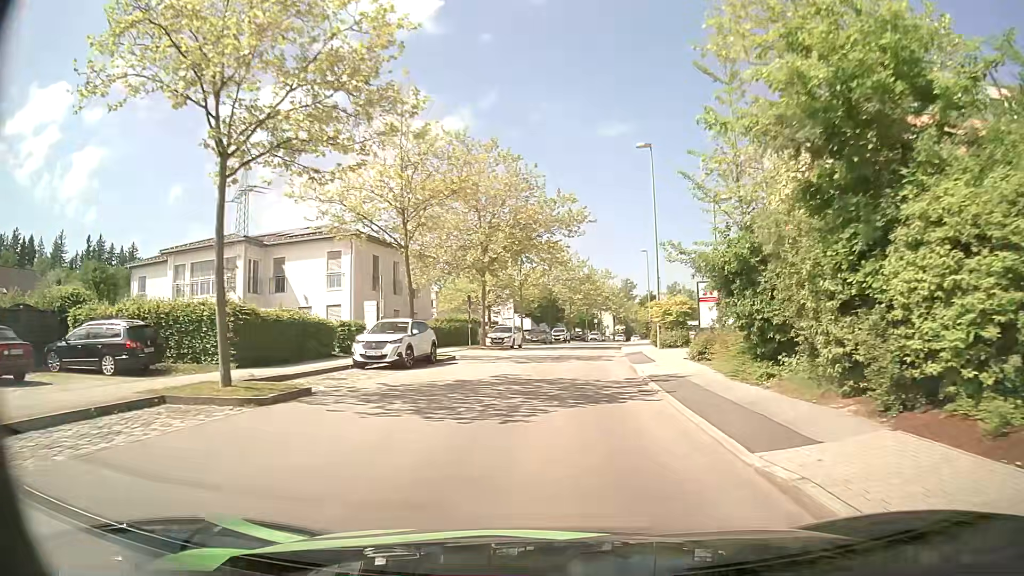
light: Day
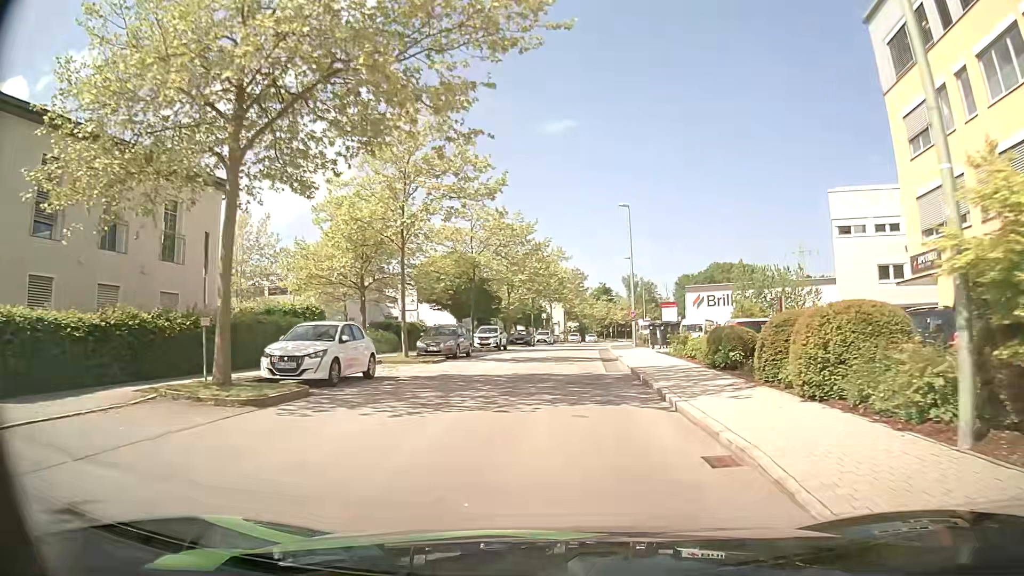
(+1.0, +27.6) m; +5°
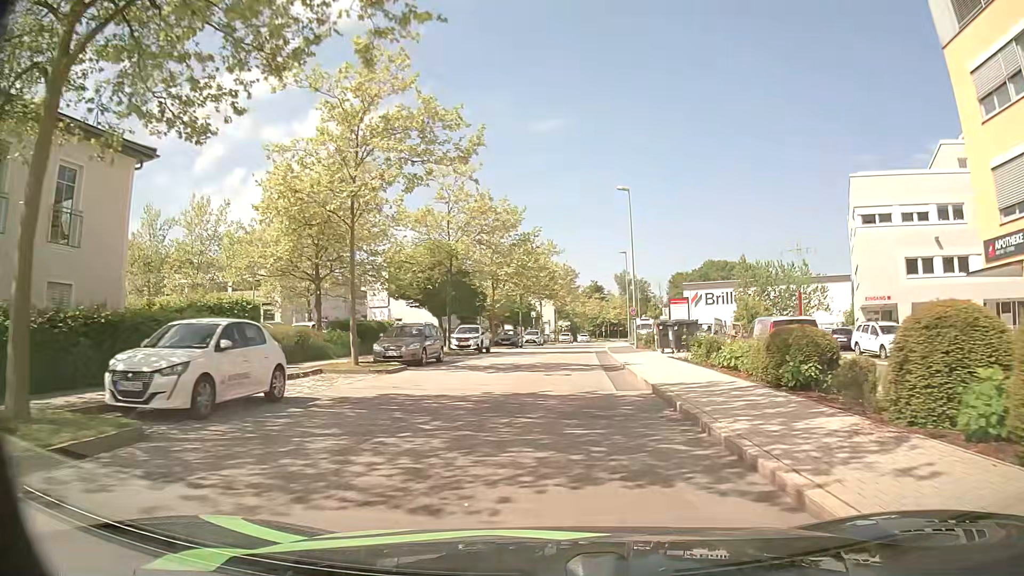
(0.0, +5.7) m; 0°
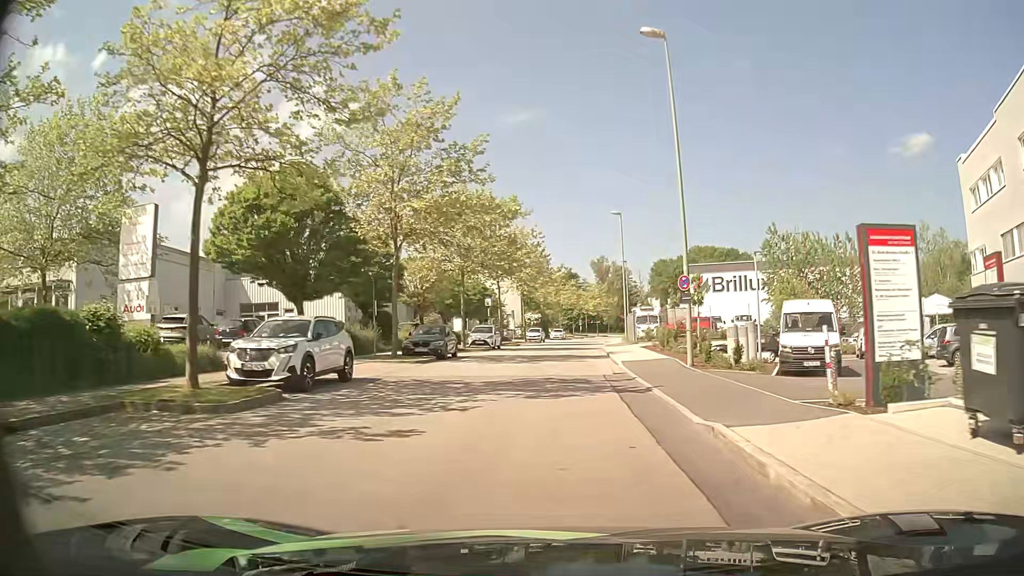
(+0.9, +23.2) m; +4°
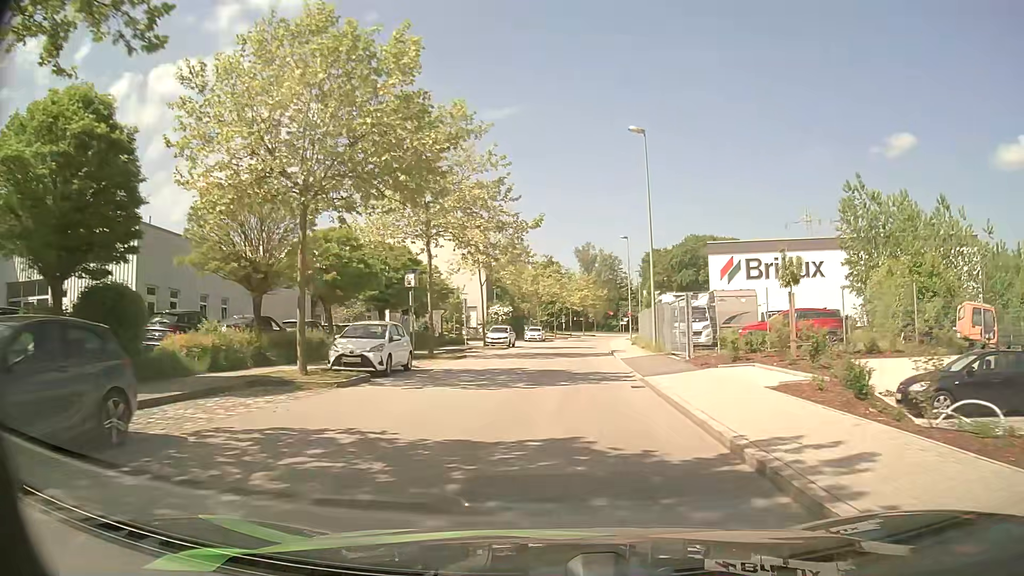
(+0.2, +23.2) m; +1°
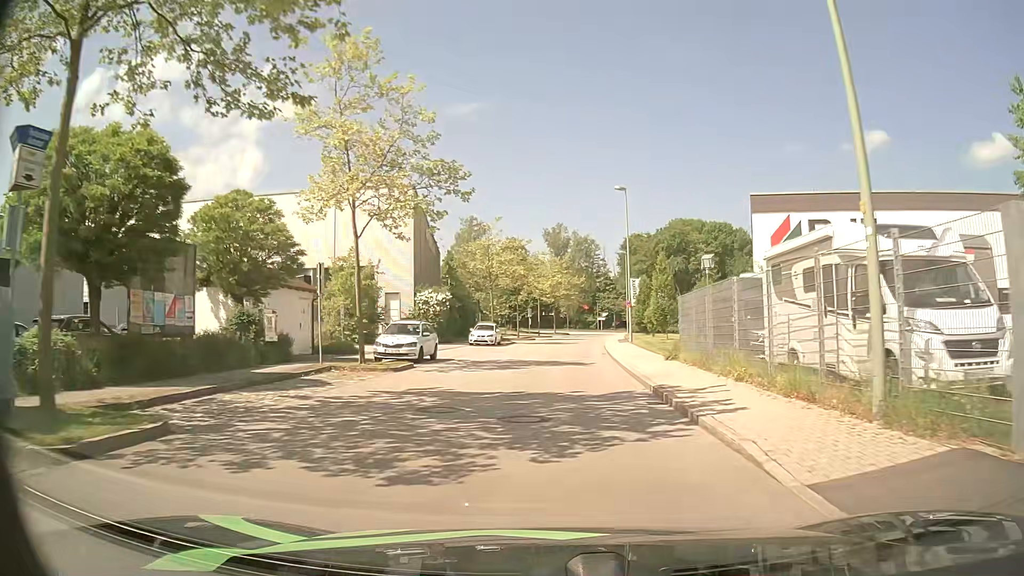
(+0.5, +22.8) m; +3°
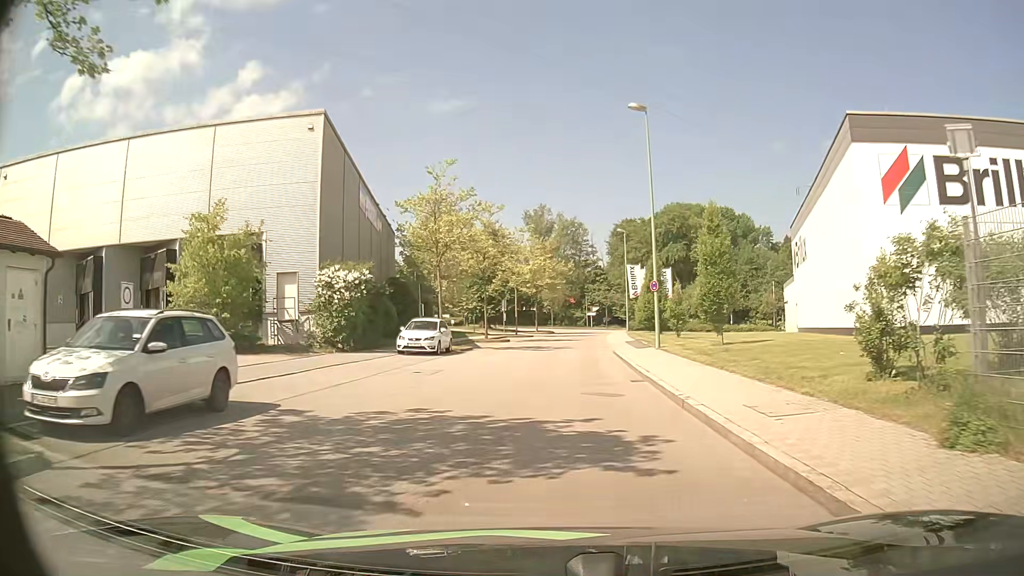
(+0.2, +16.6) m; +1°
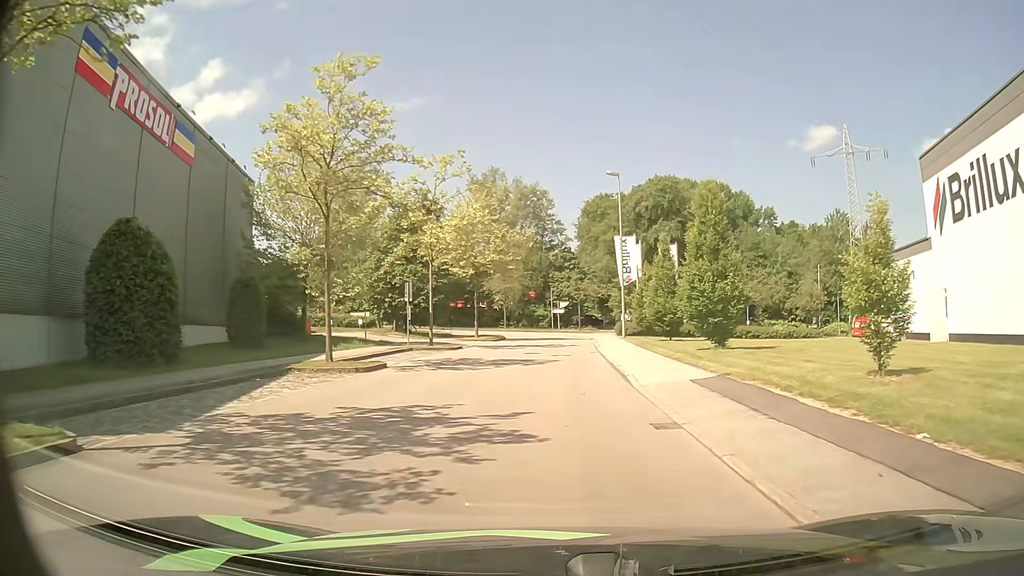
(+0.9, +26.6) m; +3°
